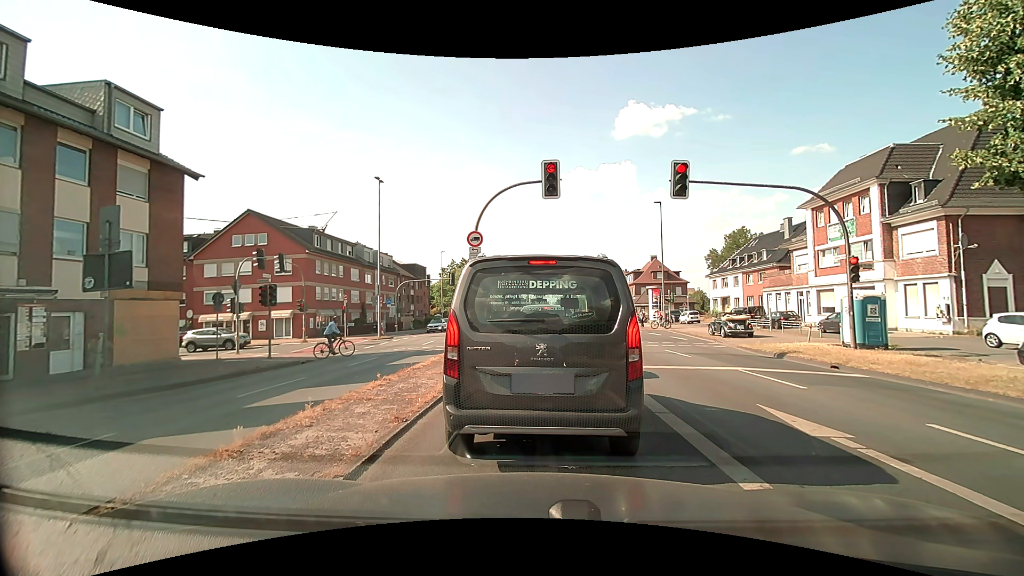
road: primary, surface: asphalt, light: Day
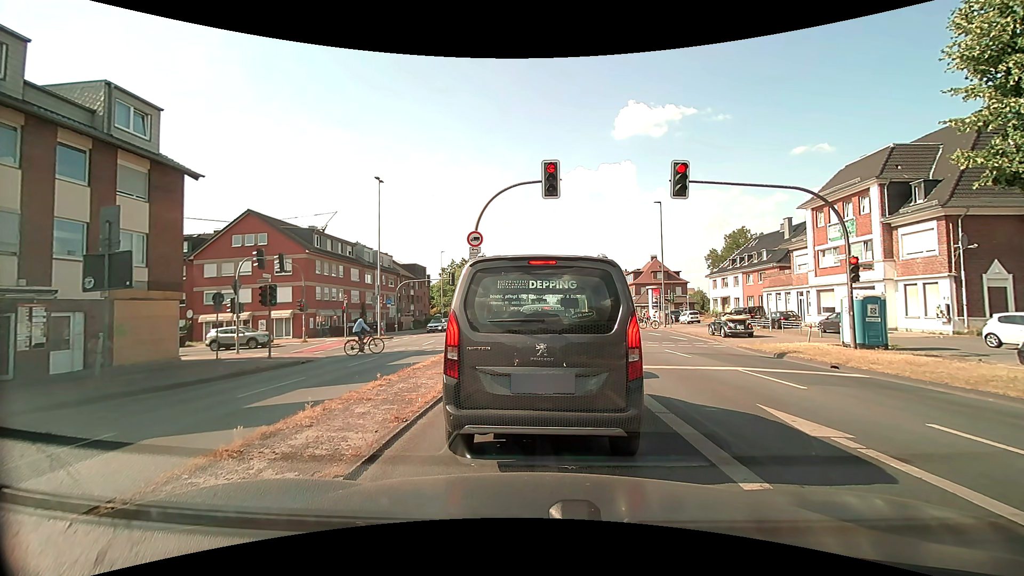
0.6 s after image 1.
(0.0, 0.0) m; 0°
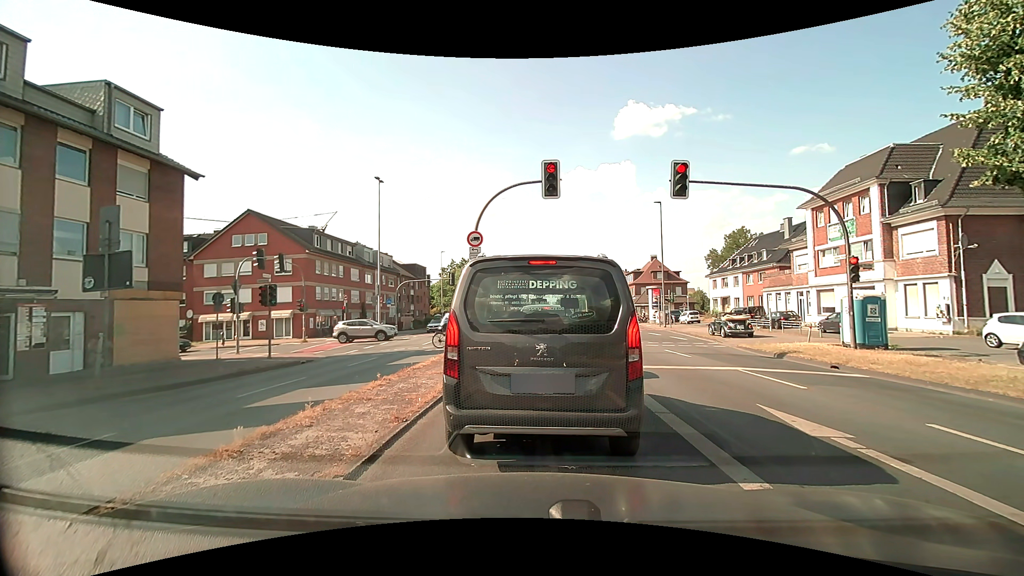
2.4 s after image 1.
(0.0, 0.0) m; 0°
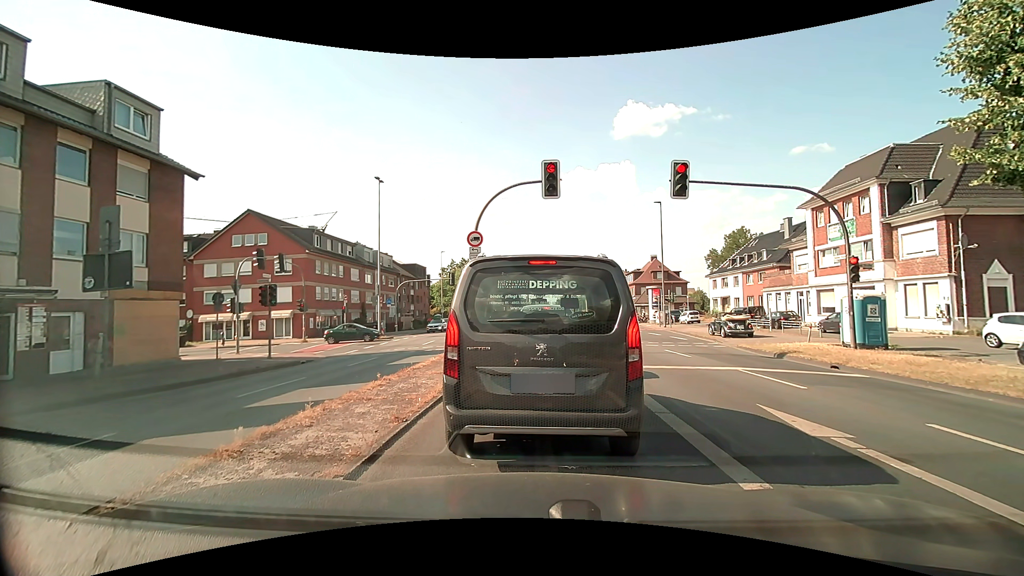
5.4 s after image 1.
(0.0, 0.0) m; 0°
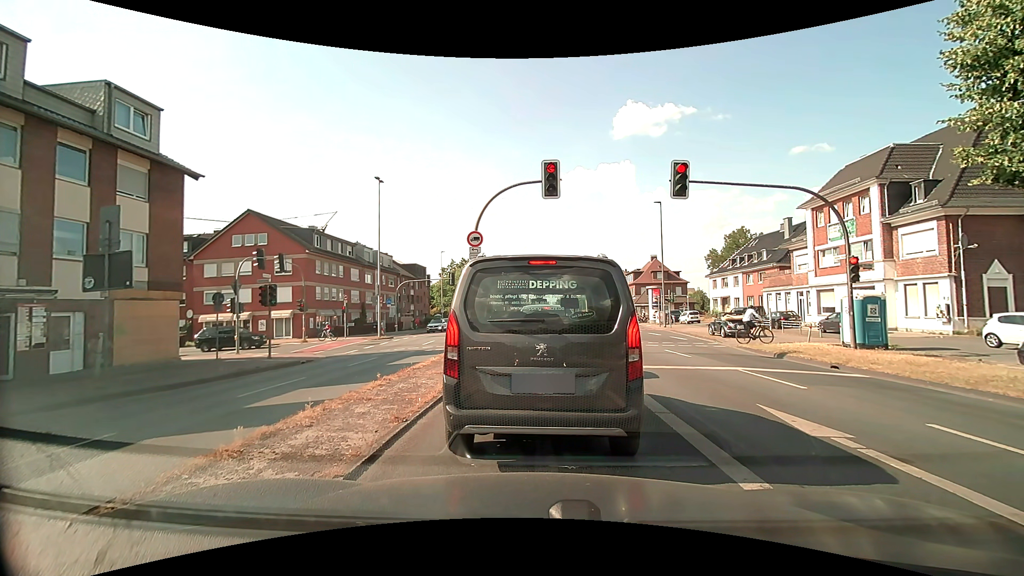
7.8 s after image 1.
(0.0, 0.0) m; 0°
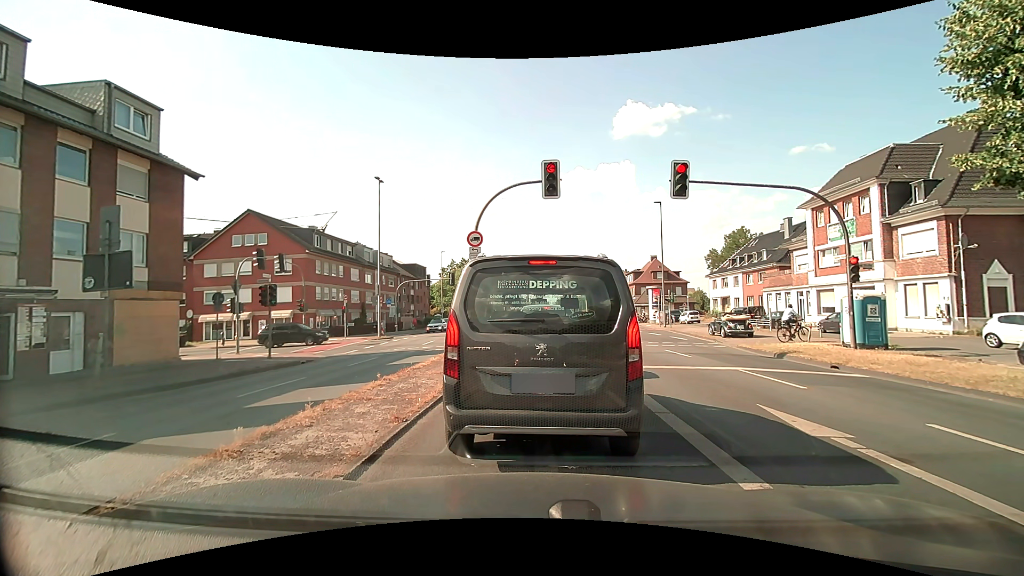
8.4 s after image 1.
(0.0, 0.0) m; 0°
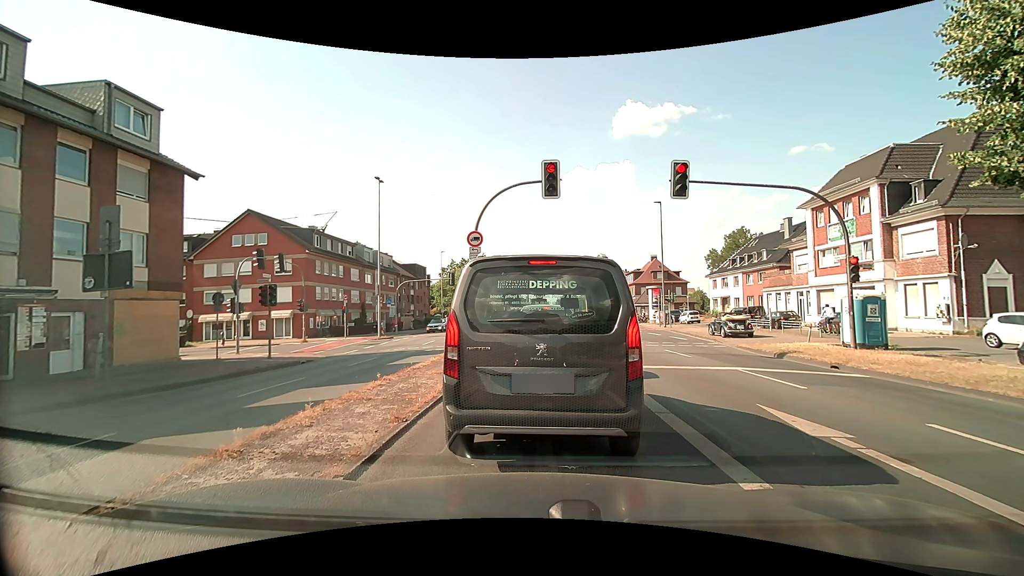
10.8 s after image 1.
(0.0, 0.0) m; 0°
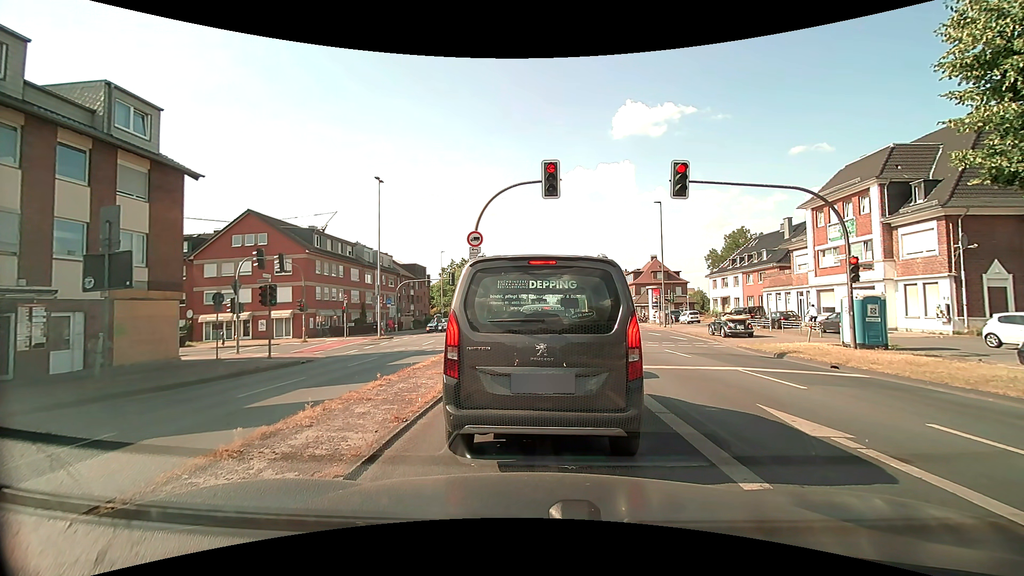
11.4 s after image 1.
(0.0, 0.0) m; 0°
(0, +10) (0, +20) (0, +30) (-4, +39) (-12, +44) (-22, +43) (-32, +41) (-42, +39) (-52, +38) (-62, +36) m
